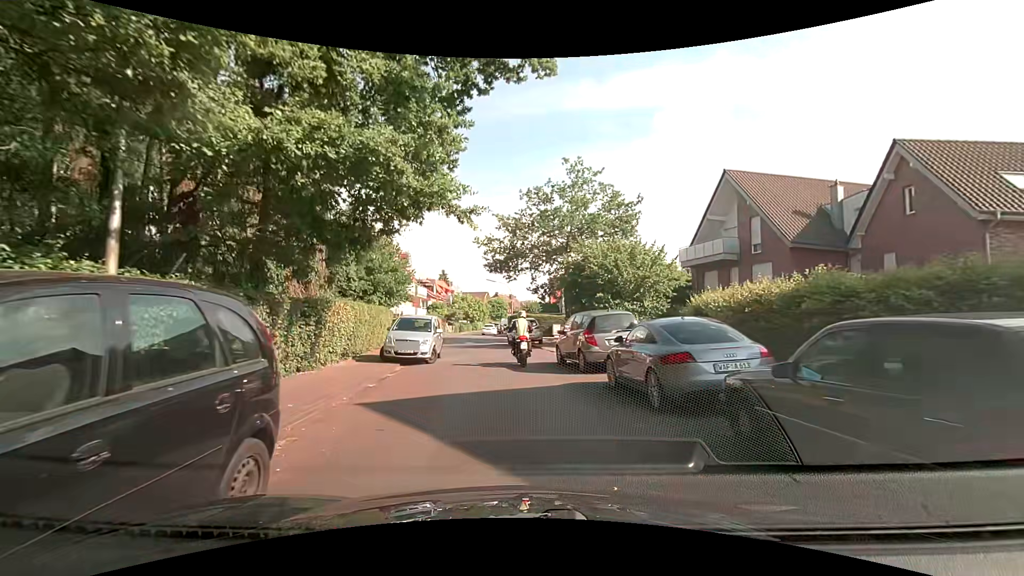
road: residential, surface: asphalt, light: Day
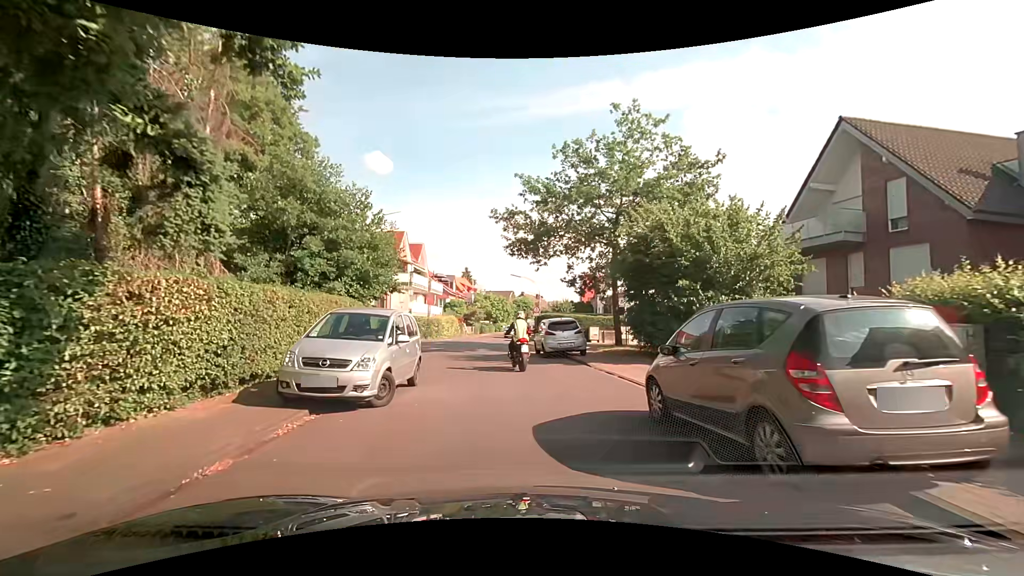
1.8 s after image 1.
(-0.3, +8.7) m; -2°
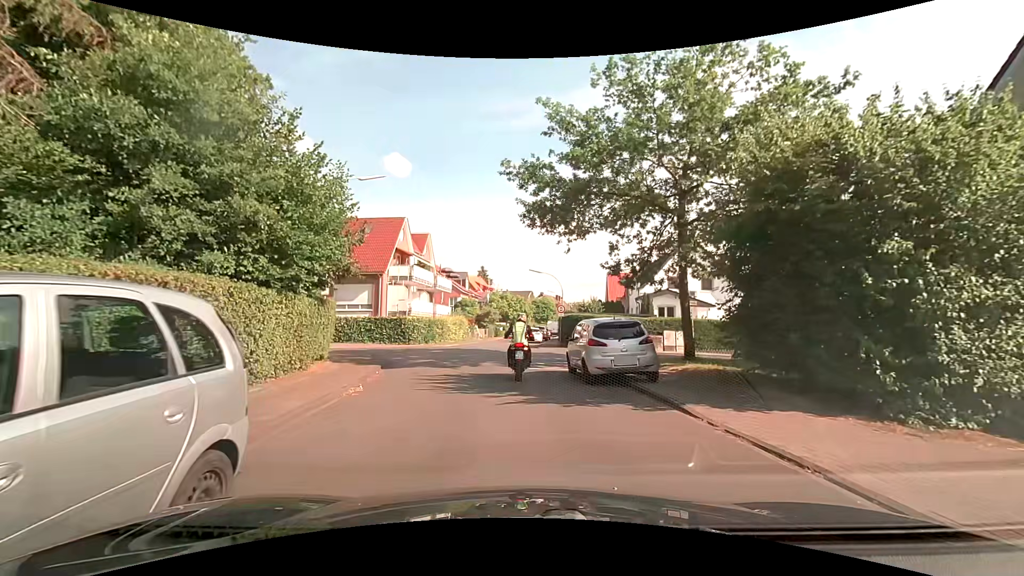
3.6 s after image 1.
(-0.3, +7.9) m; -2°
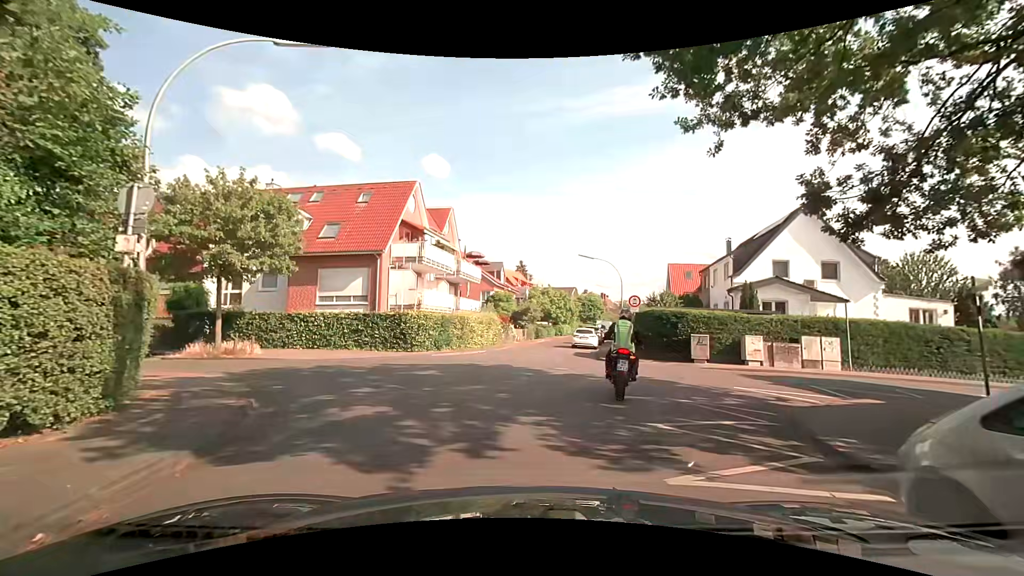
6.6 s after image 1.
(-0.7, +11.3) m; -7°
(+1, +10) (+7, +17) (+17, +20) (+27, +21) (+37, +21) (+47, +21) (+57, +20) (+67, +19) (+77, +19) (+87, +19) m
